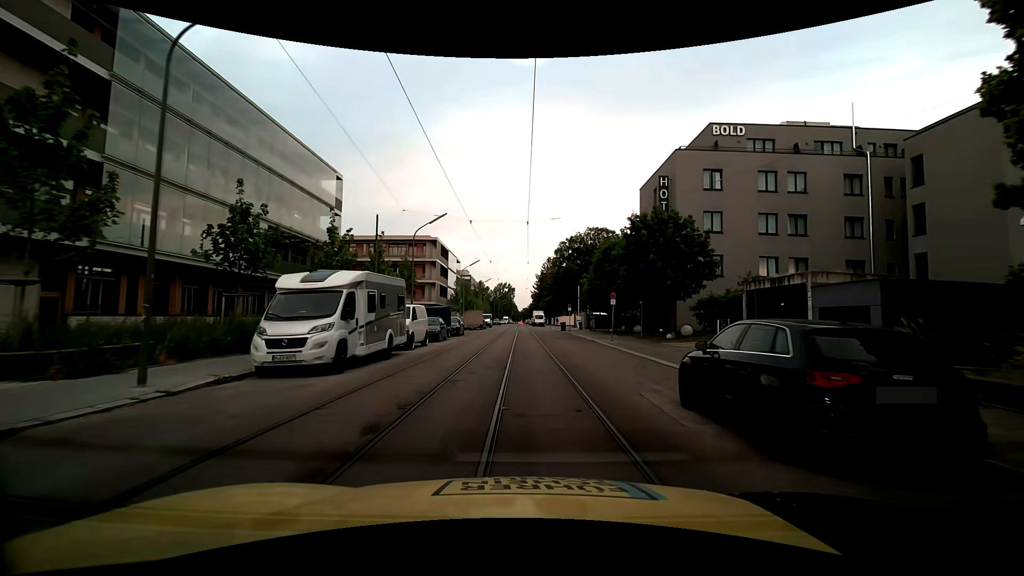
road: residential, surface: asphalt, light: Day
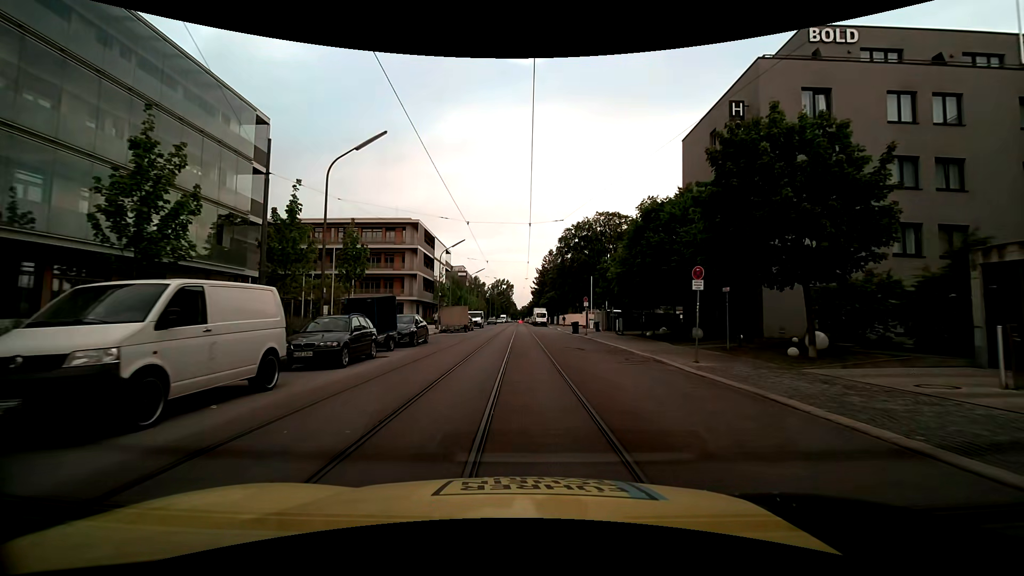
(-0.1, +14.8) m; 0°
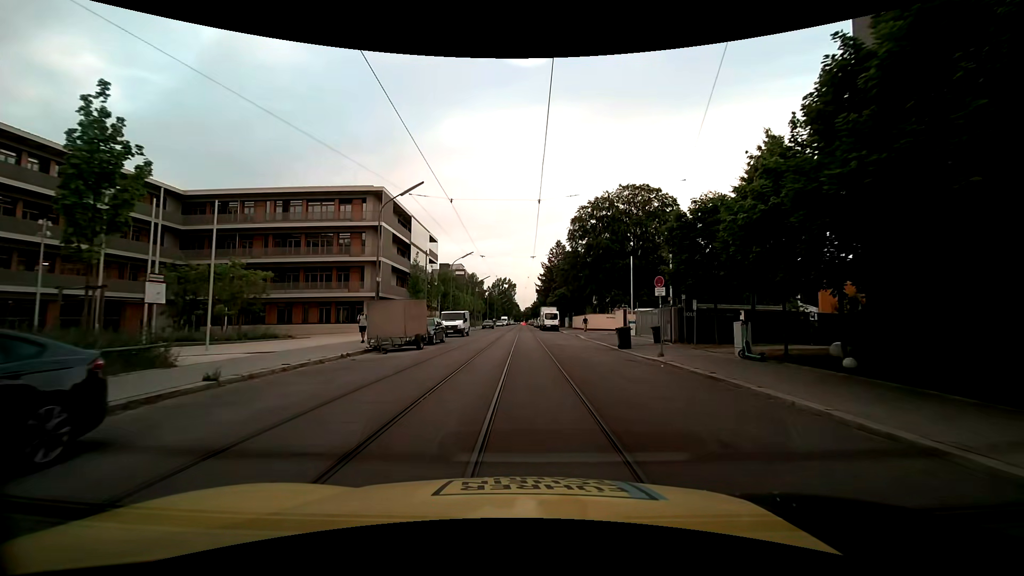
(-0.1, +20.3) m; -1°
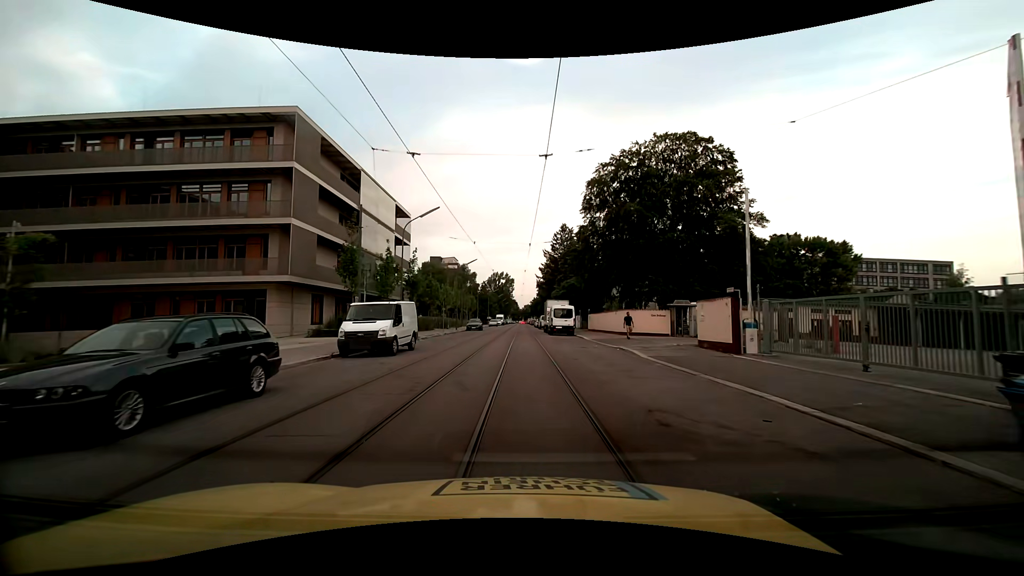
(+0.1, +20.3) m; 0°
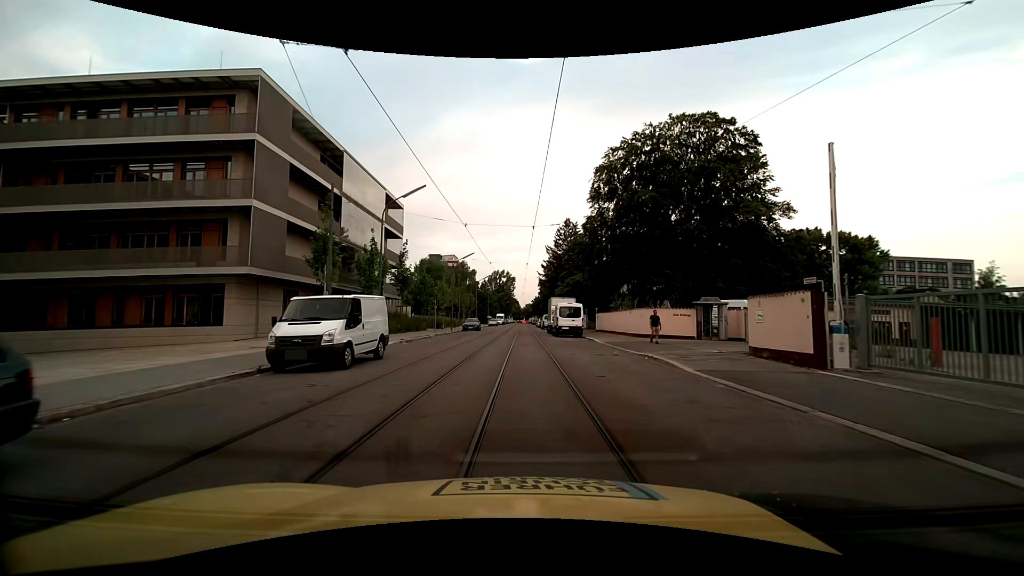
(0.0, +5.0) m; 0°
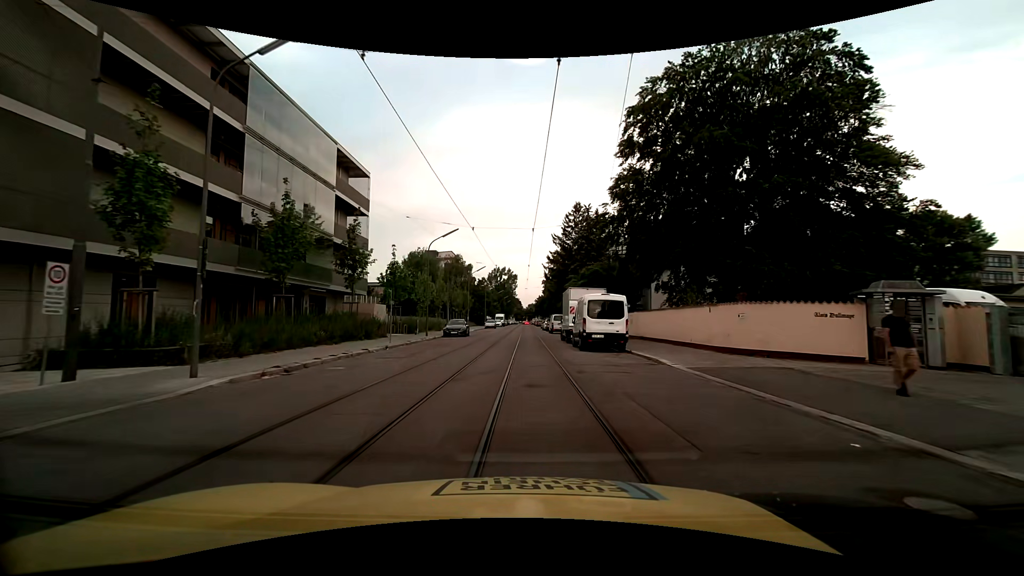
(0.0, +14.8) m; 0°
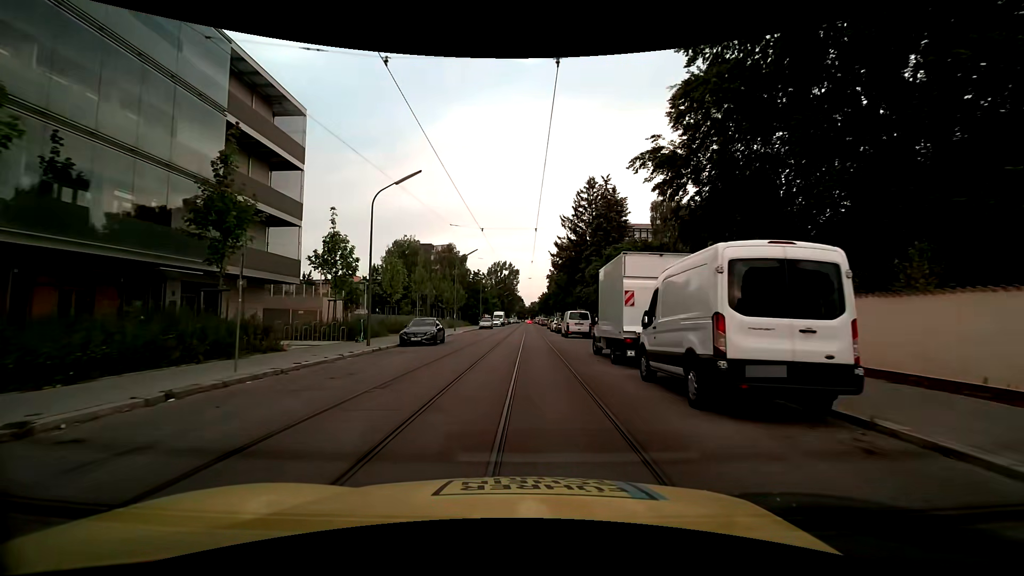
(0.0, +14.8) m; 0°
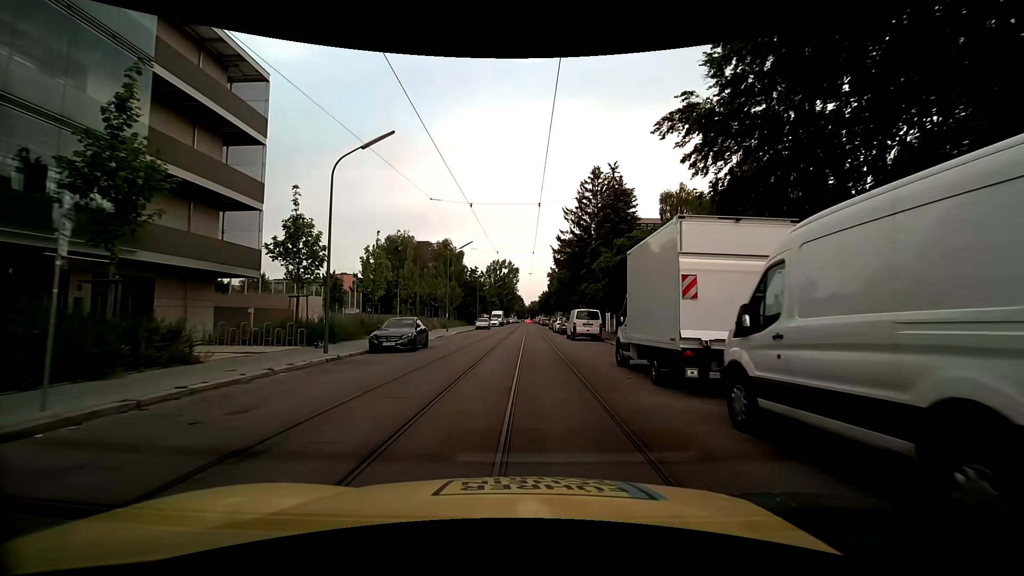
(0.0, +4.9) m; 0°
(0, +10) (0, +20) (0, +30) (0, +40) (+1, +50) (+1, +60) (+1, +70) (+1, +80) (+1, +90) (+1, +100) m
